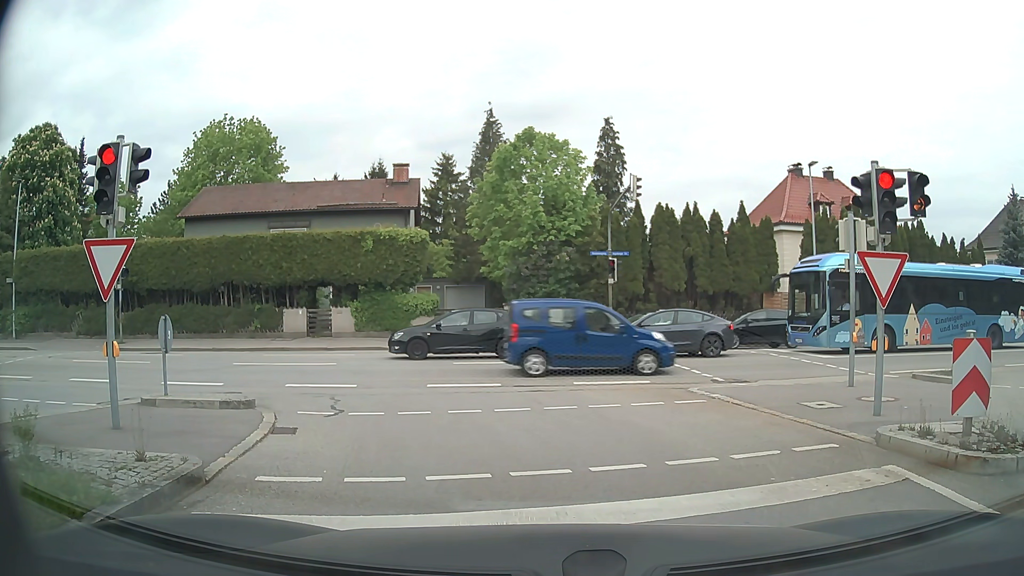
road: tertiary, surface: asphalt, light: Day
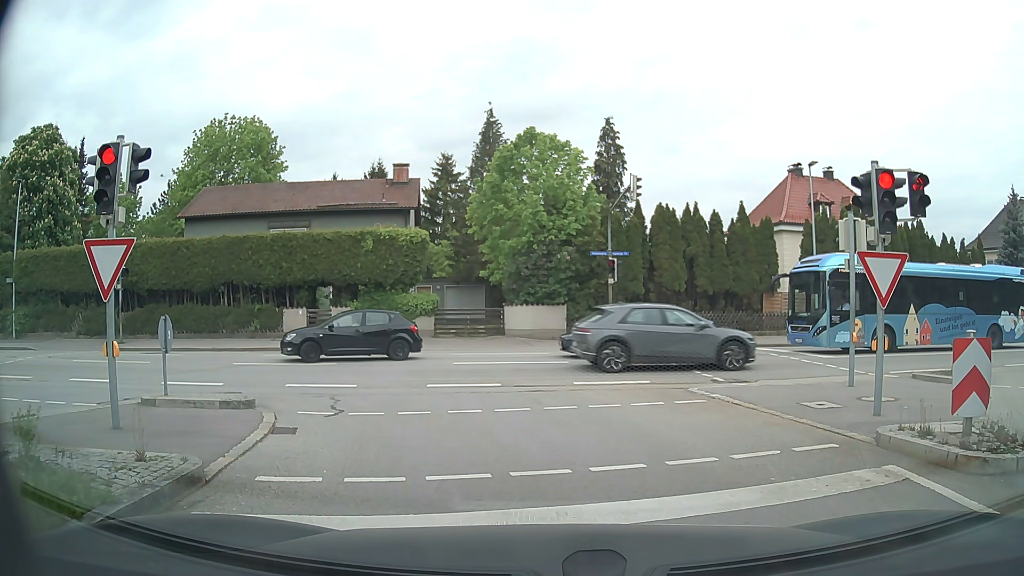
(0.0, 0.0) m; 0°
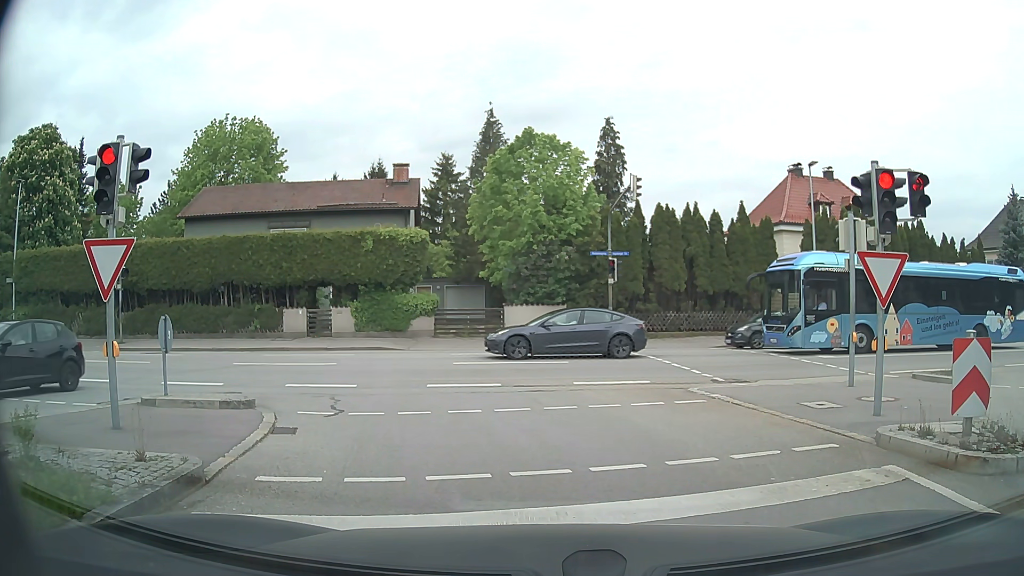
(0.0, 0.0) m; 0°
(0, +10) (-3, +19) (-12, +23) (-22, +23) (-32, +22) (-41, +21) (-51, +19) (-61, +18) (-71, +17) (-81, +15) m
